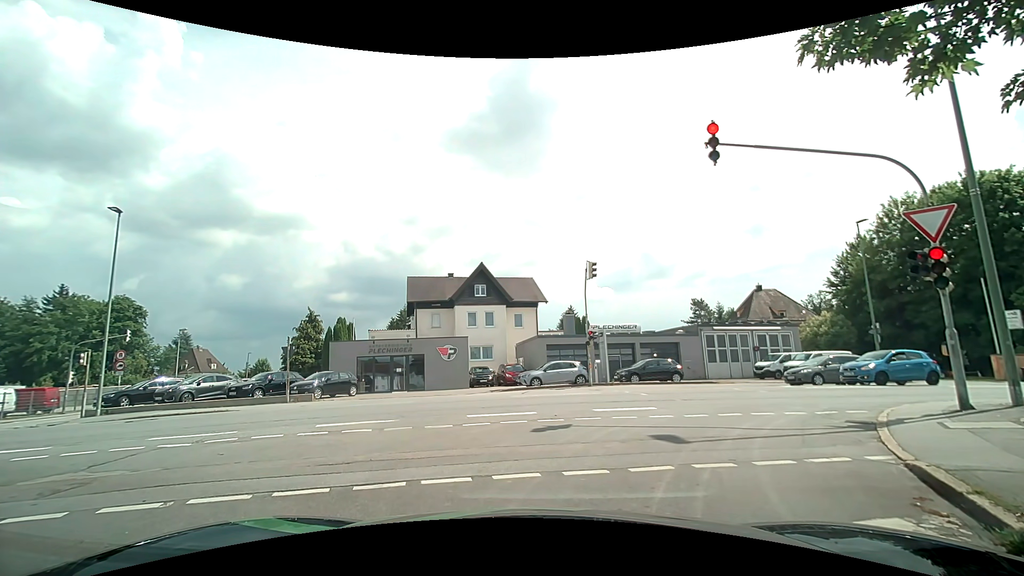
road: residential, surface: asphalt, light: Day
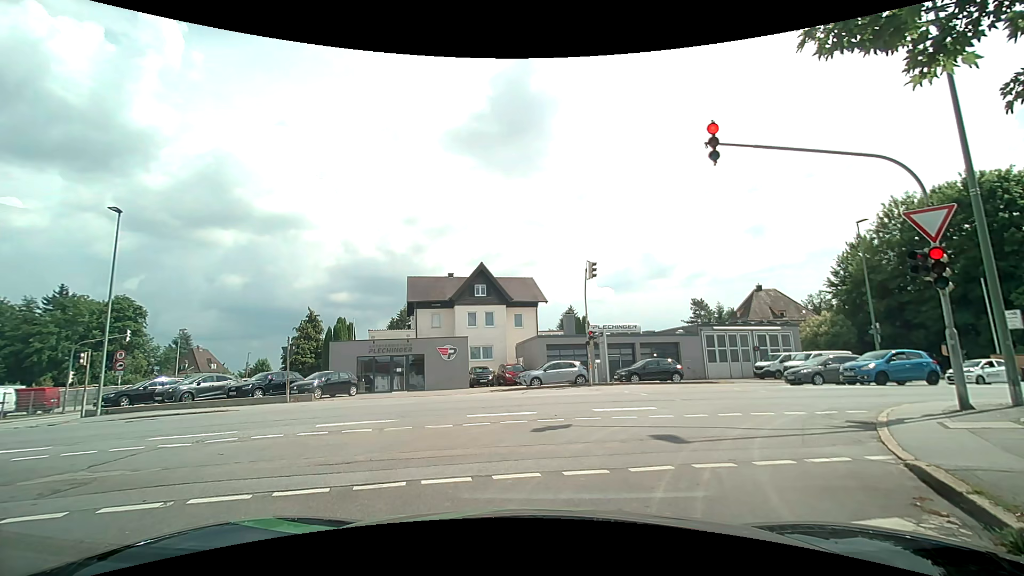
(0.0, 0.0) m; 0°
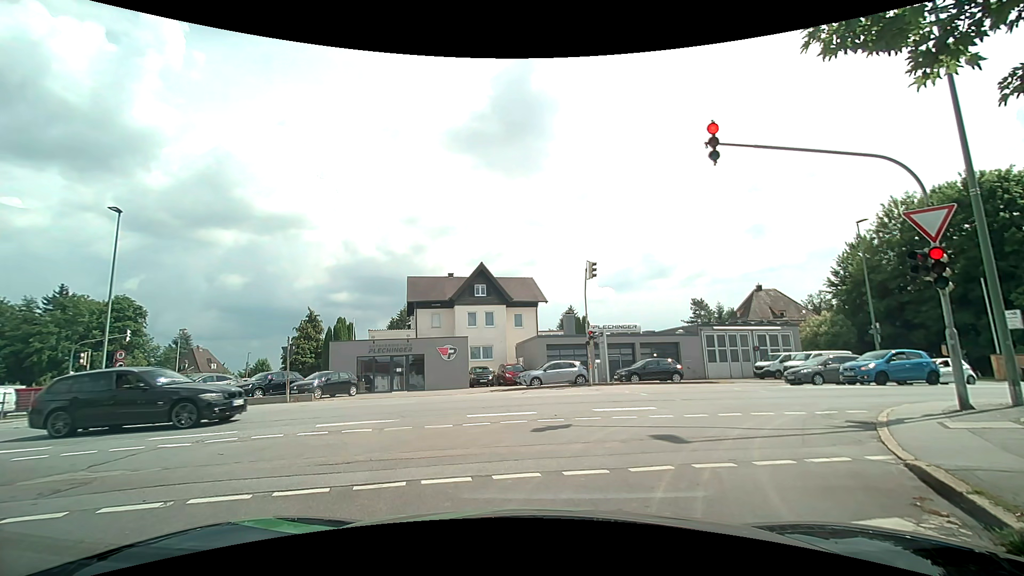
(0.0, 0.0) m; 0°
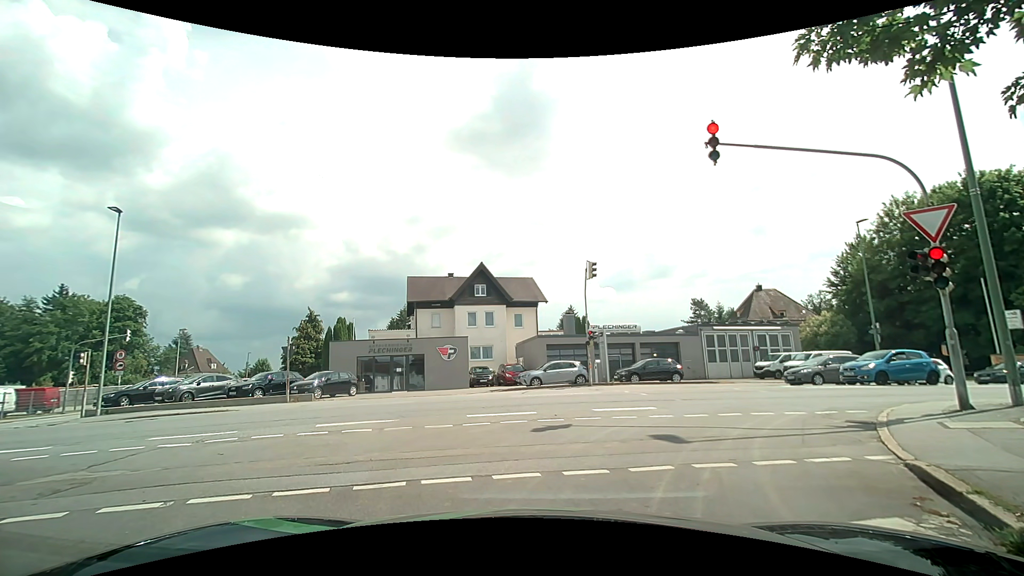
(0.0, 0.0) m; 0°
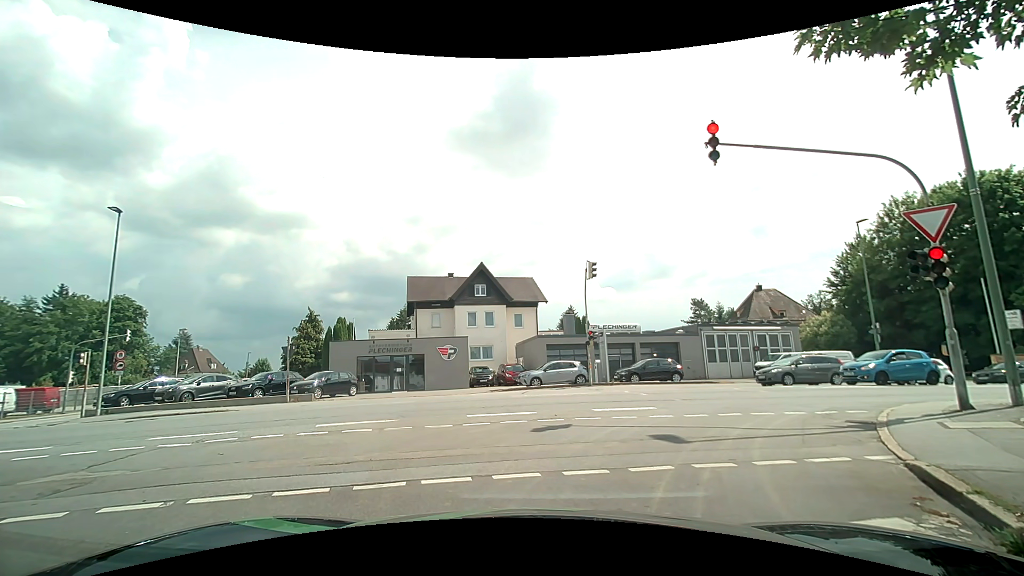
(0.0, 0.0) m; 0°
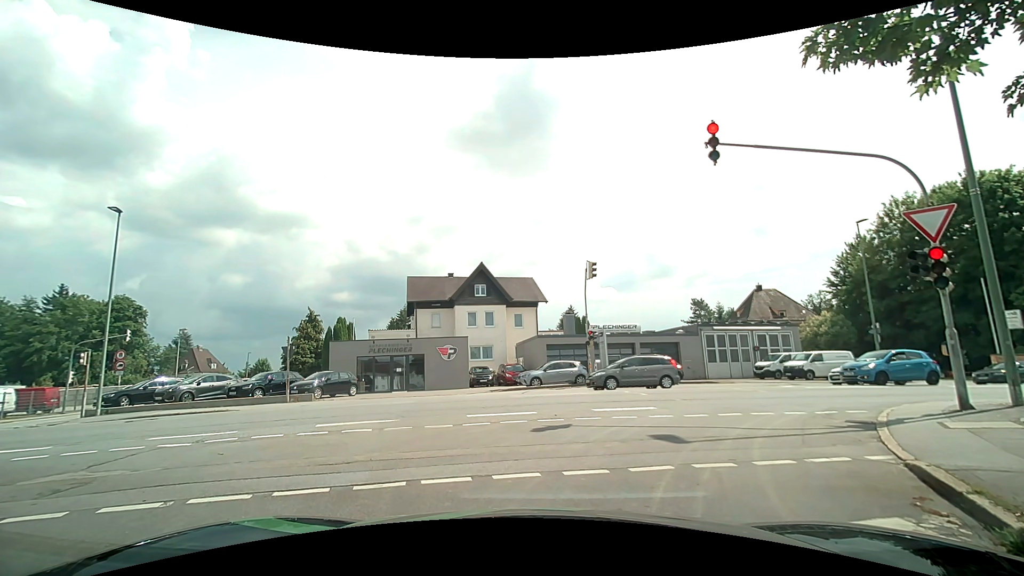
(0.0, 0.0) m; 0°
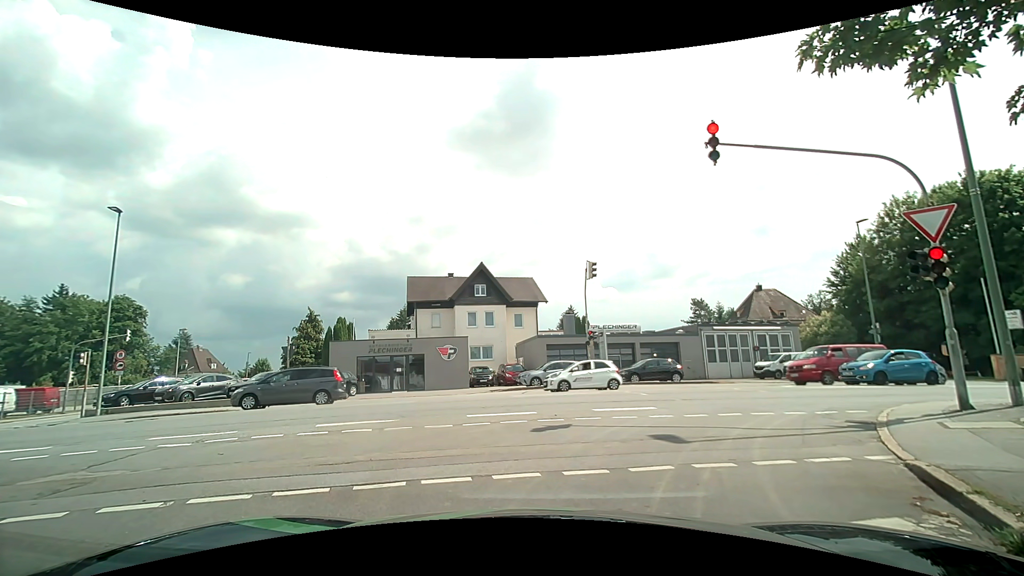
(0.0, 0.0) m; 0°
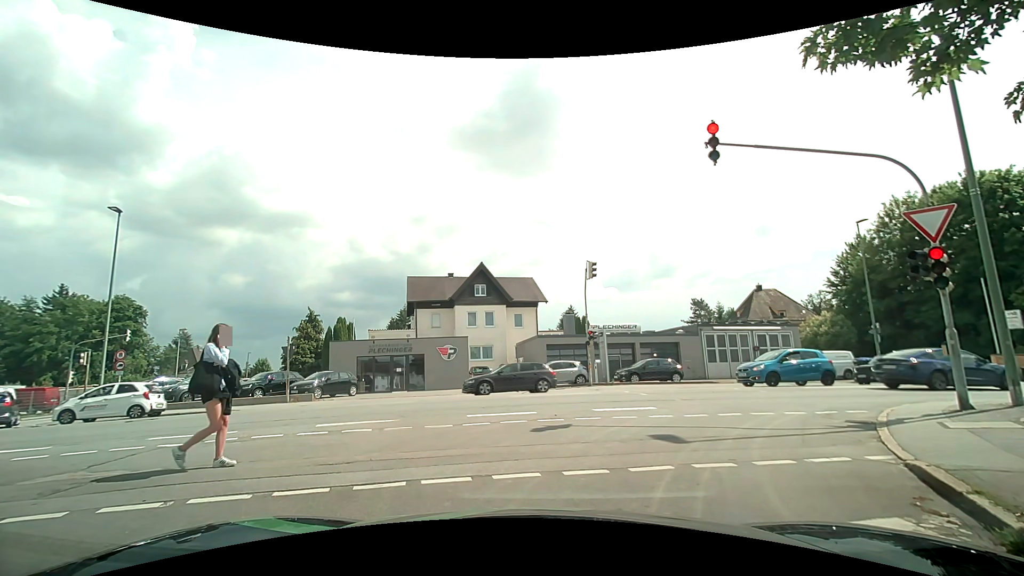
(0.0, 0.0) m; 0°
(+2, +10) (+9, +17) (+19, +19) (+29, +21) (+38, +23) (+48, +25) (+58, +27) (+68, +29) (+78, +31) (+87, +33) m
